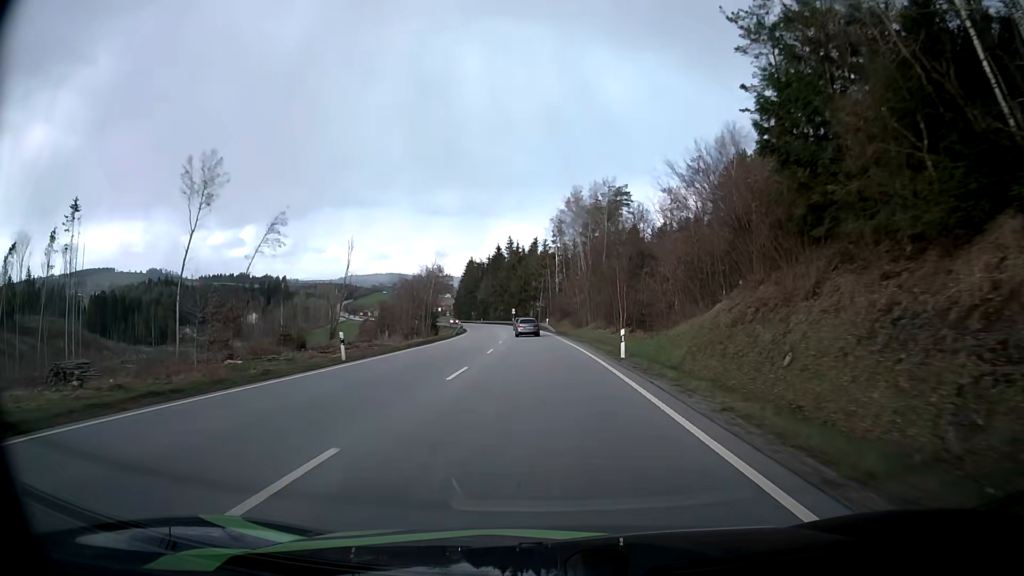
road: primary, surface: asphalt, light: Day
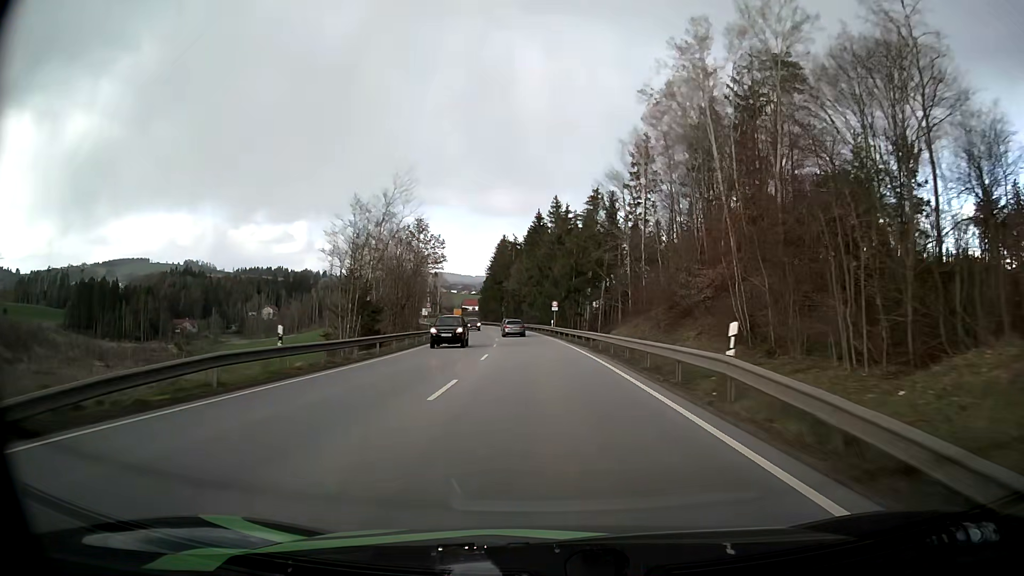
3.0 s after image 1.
(-2.2, +63.8) m; -4°
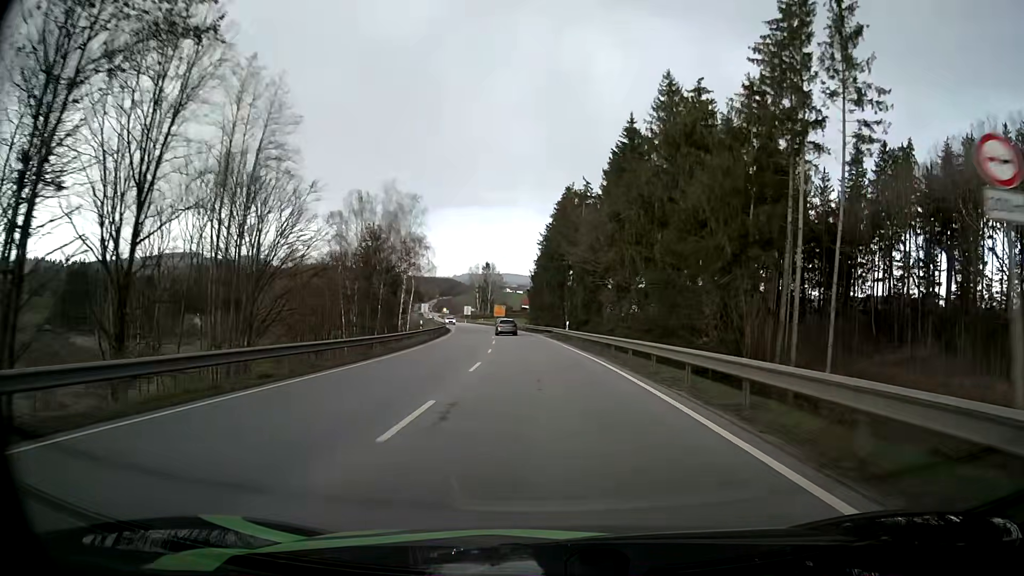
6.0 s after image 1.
(-3.0, +64.4) m; -6°
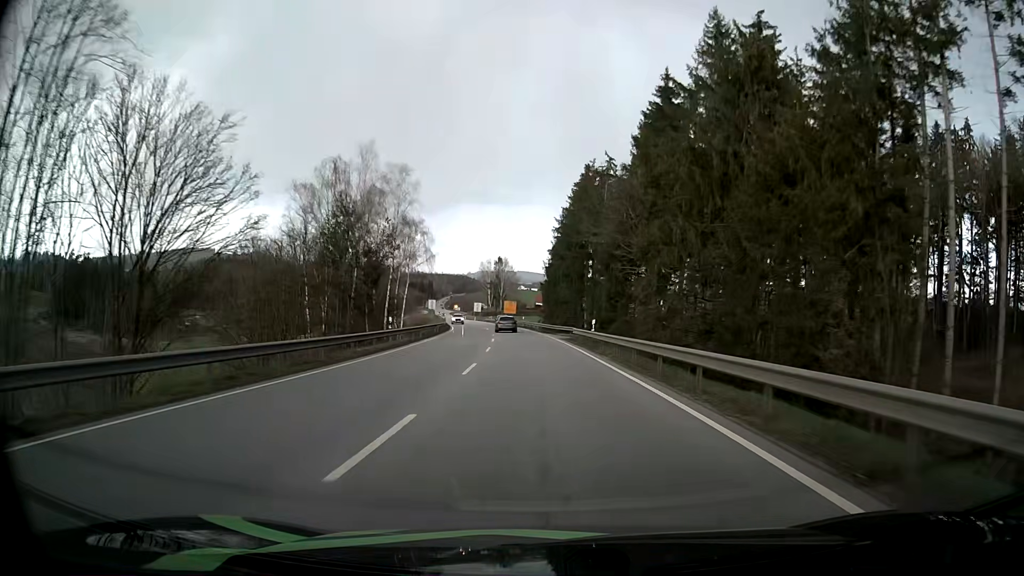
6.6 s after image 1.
(-0.1, +13.0) m; -1°
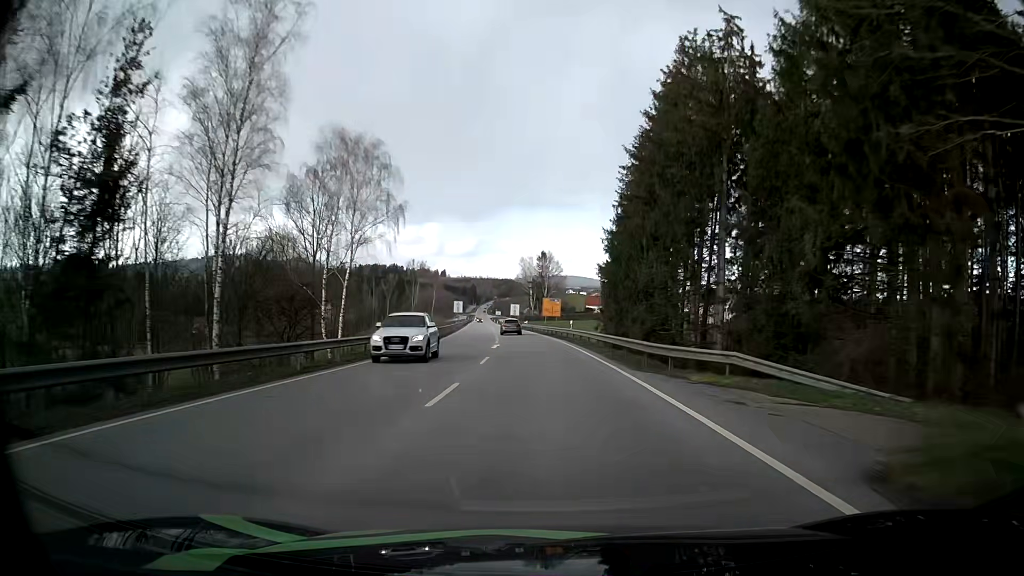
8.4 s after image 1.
(-1.1, +39.4) m; -4°
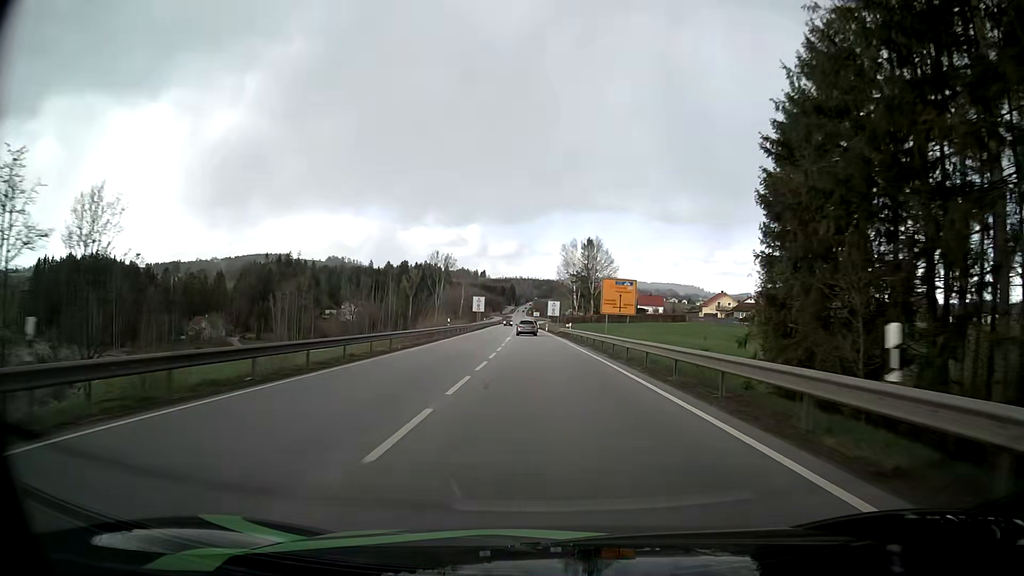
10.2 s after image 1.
(-1.2, +39.9) m; -3°
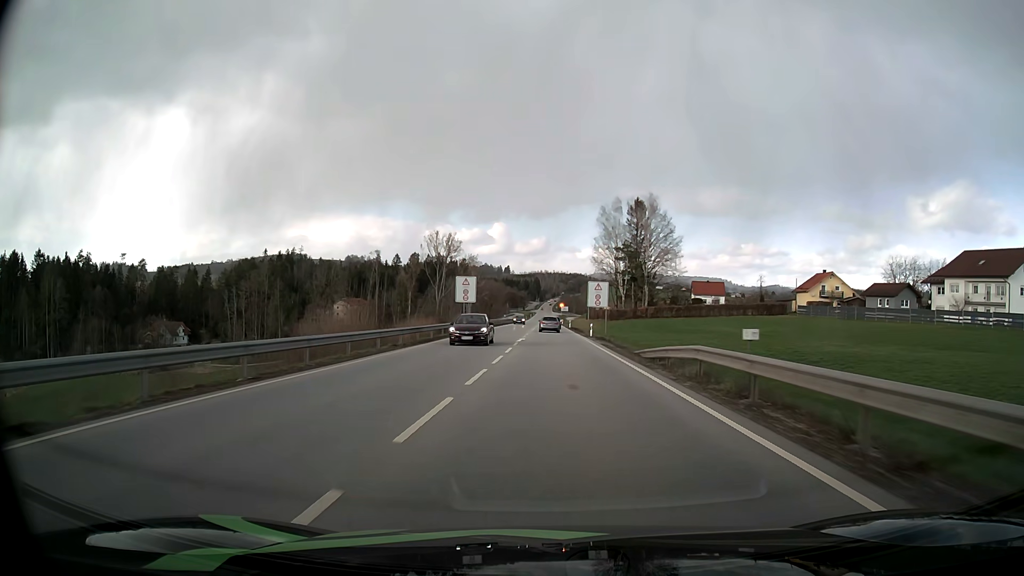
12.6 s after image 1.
(-1.4, +53.5) m; -2°
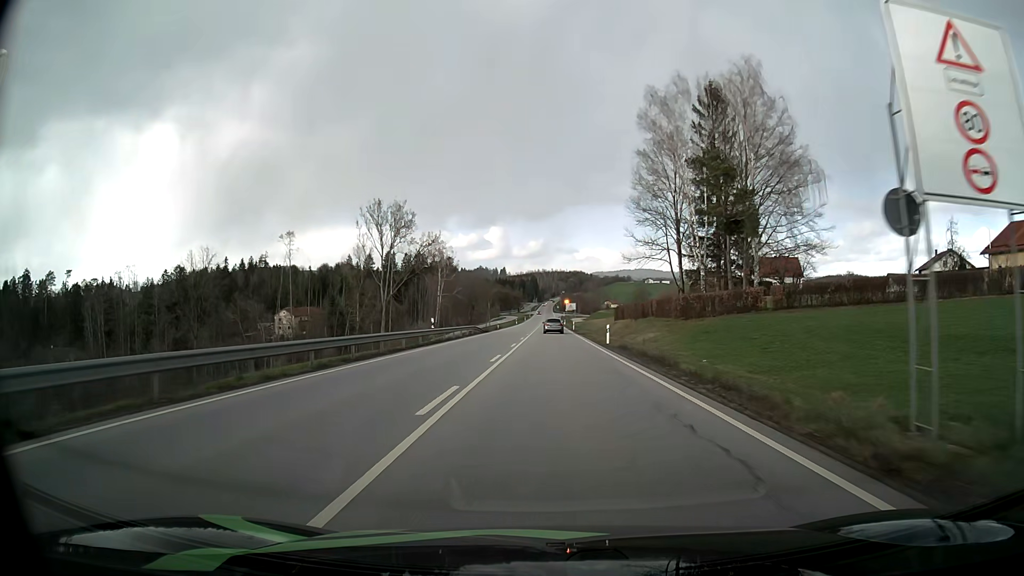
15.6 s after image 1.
(0.0, +64.0) m; 0°
(0, +10) (0, +20) (0, +30) (0, +40) (0, +50) (0, +60) (0, +70) (0, +80) (0, +90) (0, +100) m
